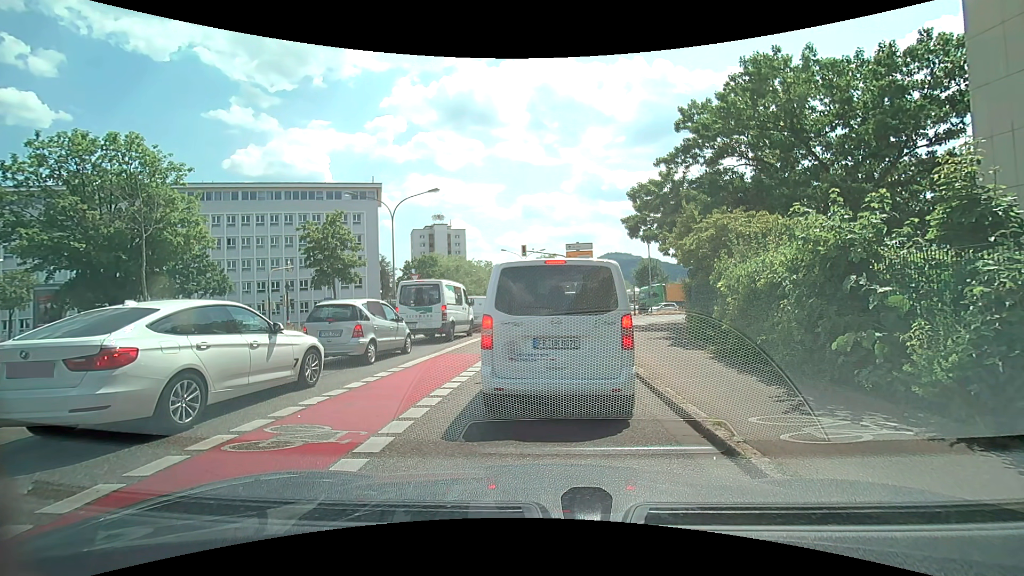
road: secondary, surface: asphalt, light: Day
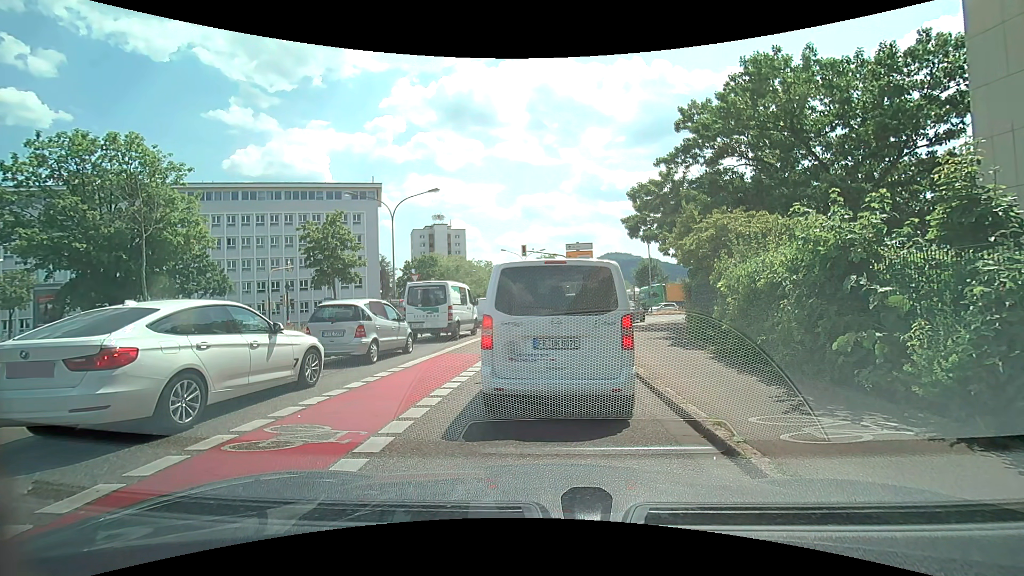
(0.0, 0.0) m; 0°
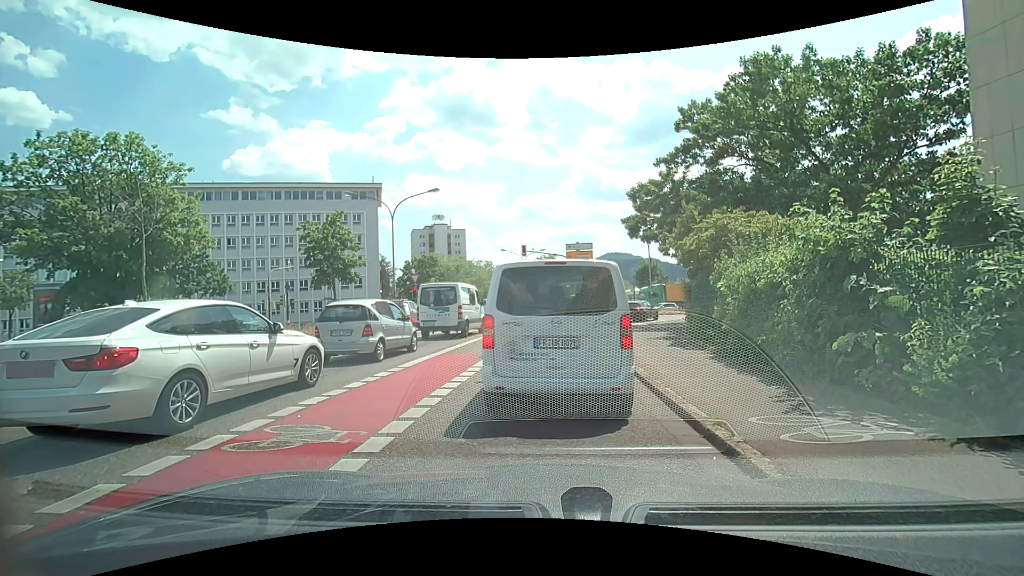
(0.0, 0.0) m; 0°
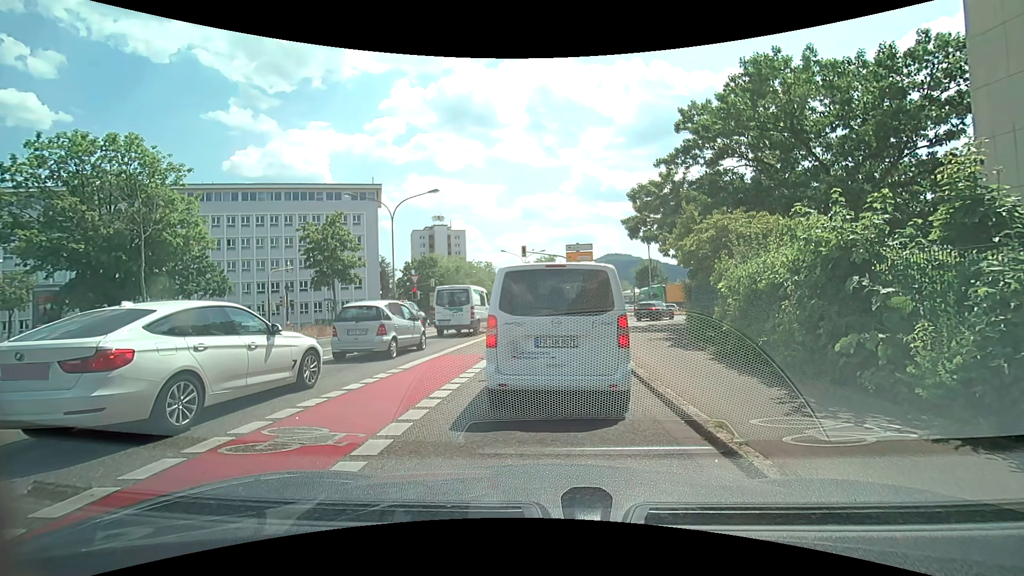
(0.0, 0.0) m; 0°
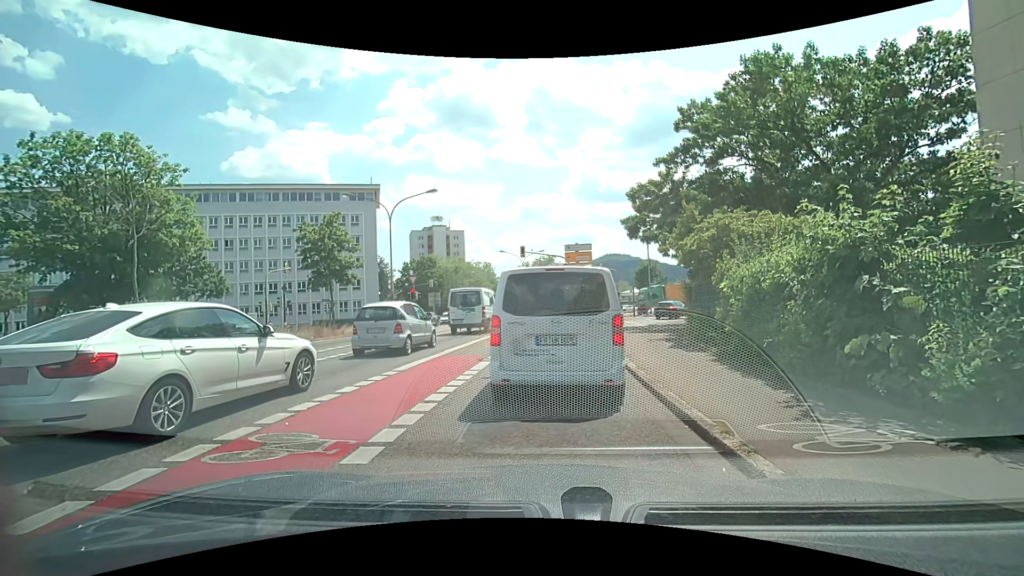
(0.0, +0.2) m; 0°
